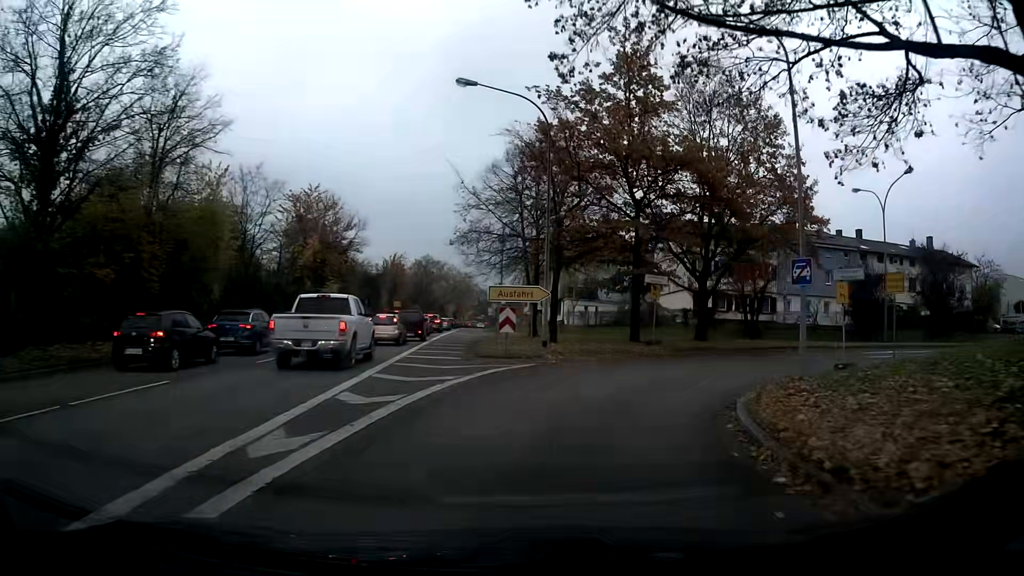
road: trunk_link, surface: asphalt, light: Day
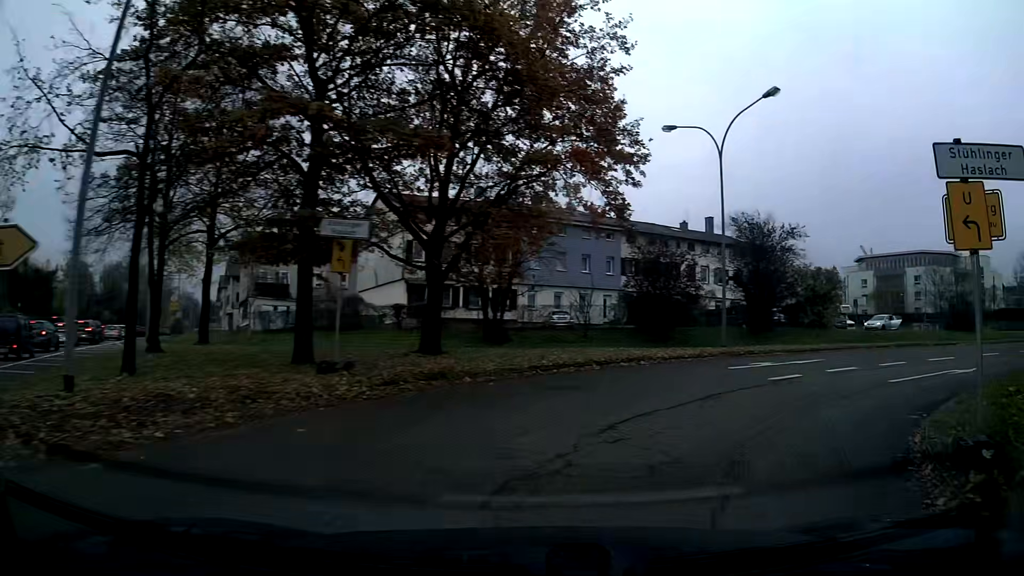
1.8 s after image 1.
(+3.0, +14.3) m; +28°
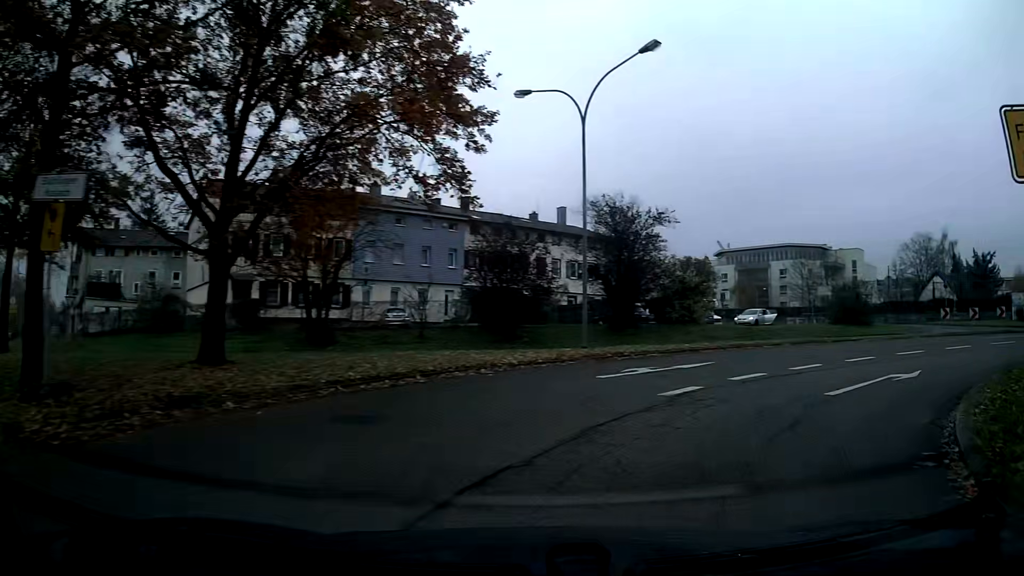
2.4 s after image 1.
(+0.5, +4.5) m; +13°
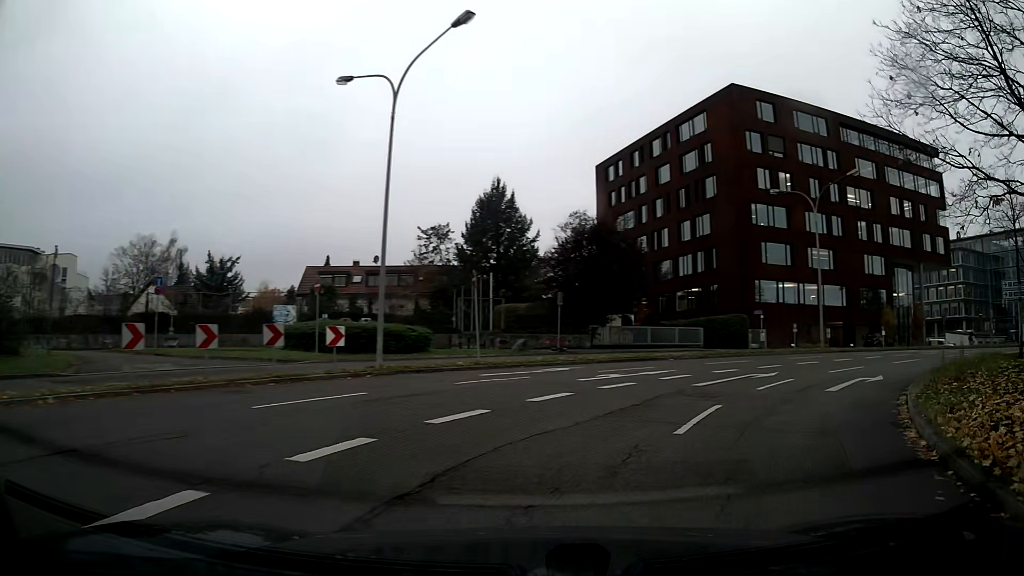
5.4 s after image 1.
(+10.7, +16.5) m; +66°
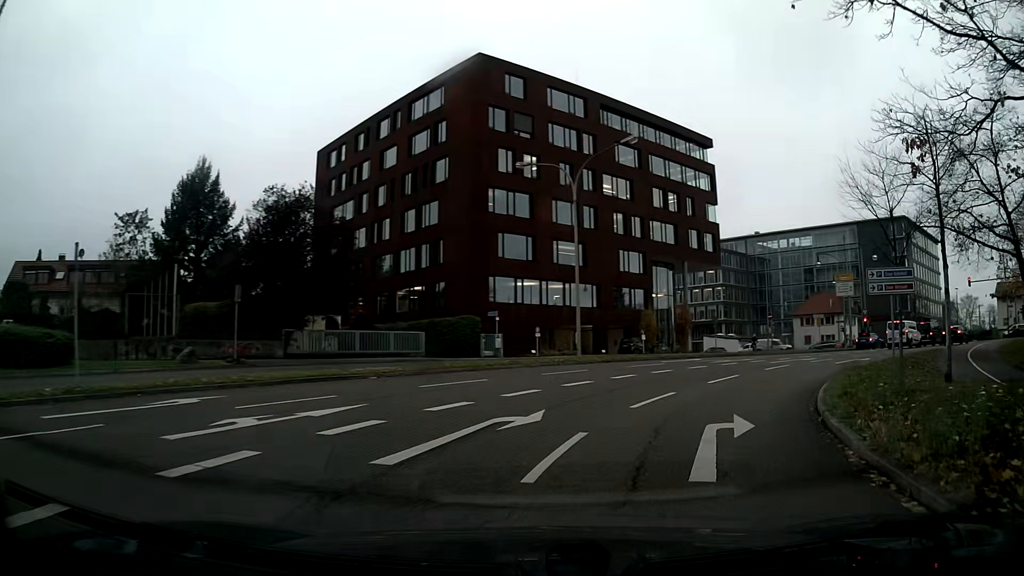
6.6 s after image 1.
(+1.6, +8.2) m; +20°
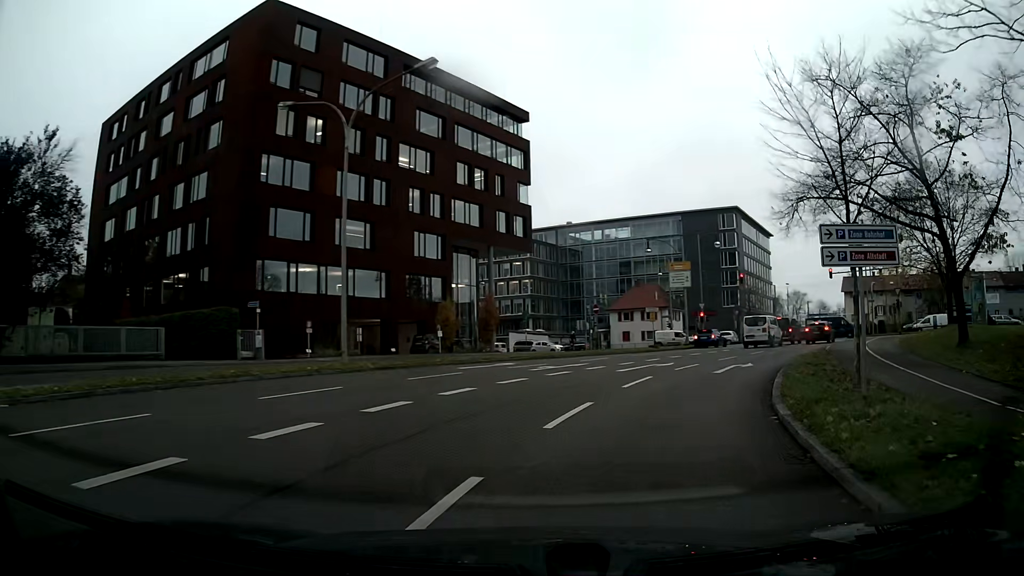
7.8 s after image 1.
(+1.3, +8.6) m; +17°
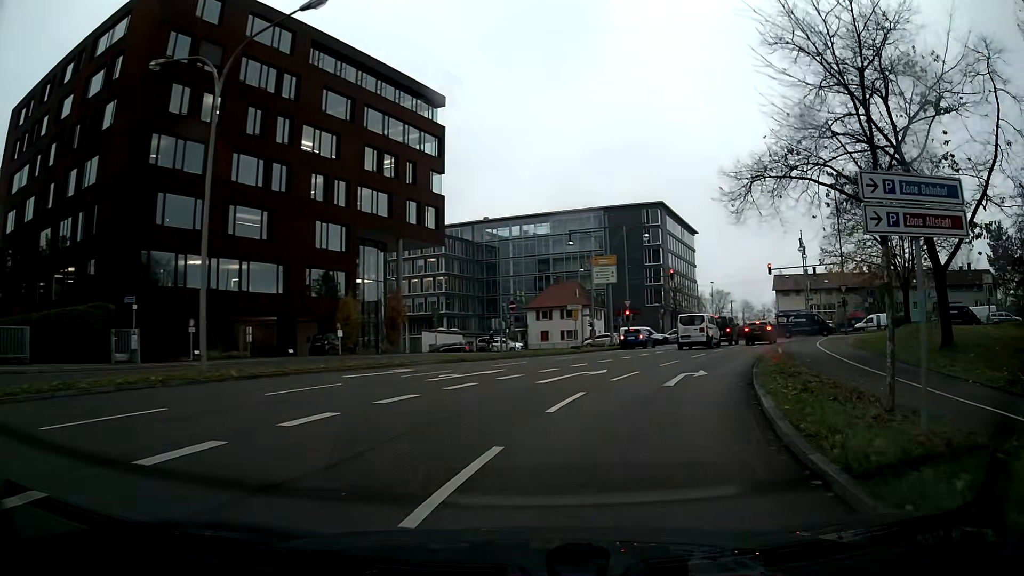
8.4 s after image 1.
(+0.2, +4.4) m; +6°
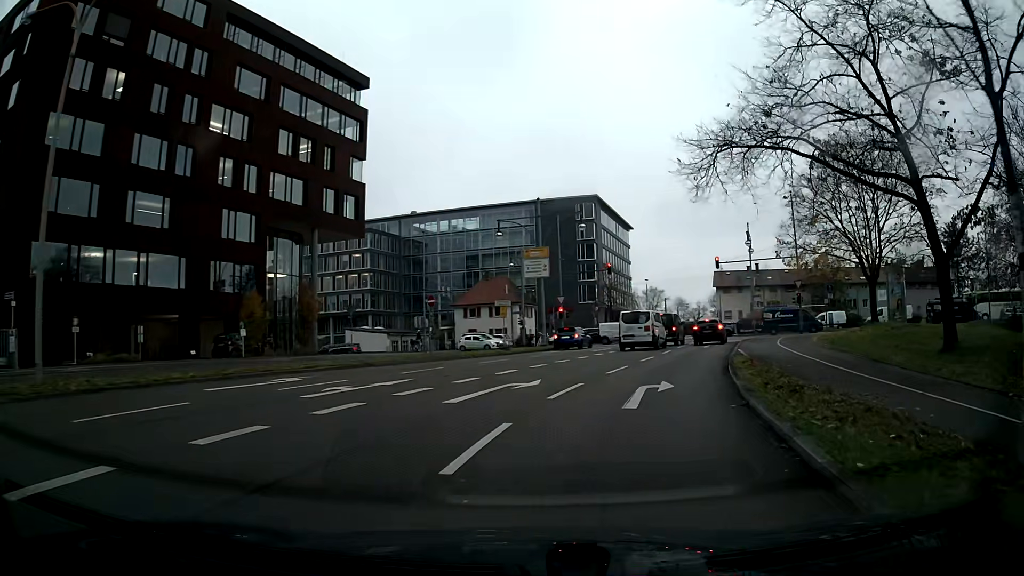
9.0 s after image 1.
(+0.2, +4.4) m; +6°
(+1, +10) (+3, +20) (+6, +29) (+9, +39) (+13, +48) (+22, +52) (+32, +51) (+42, +49) (+51, +46) (+61, +43) m
